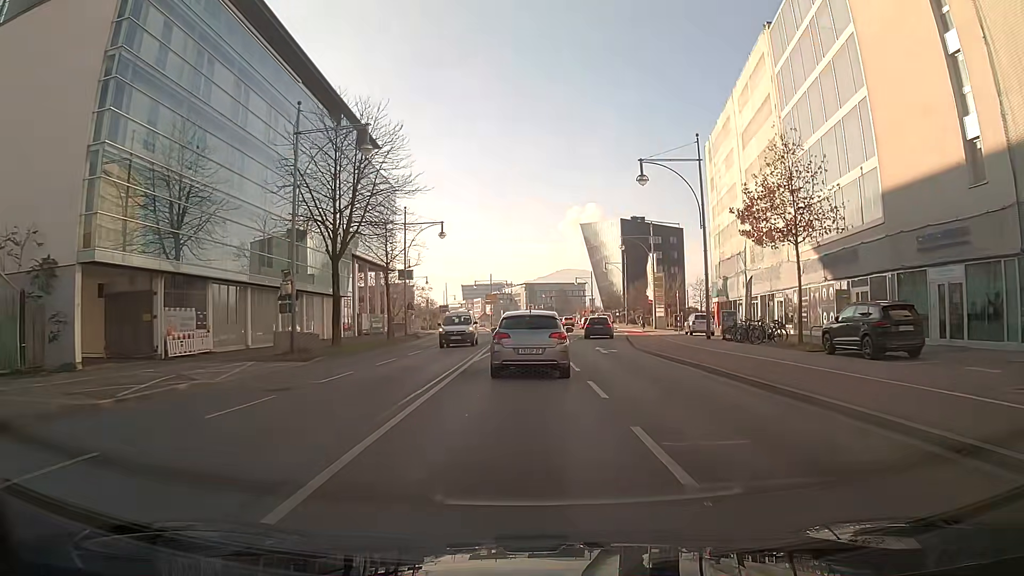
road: primary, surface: asphalt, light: Day
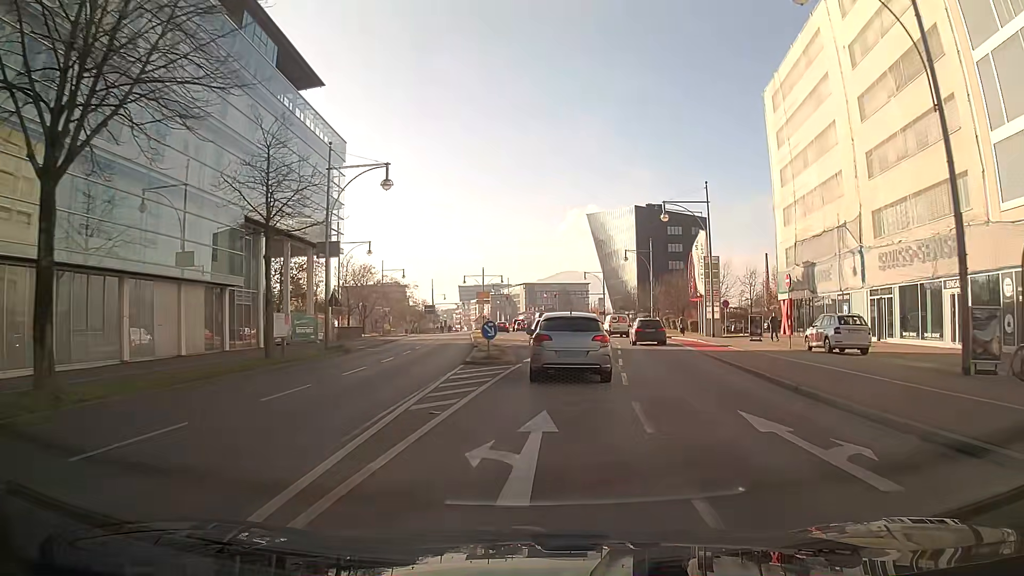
(+0.2, +21.5) m; +2°
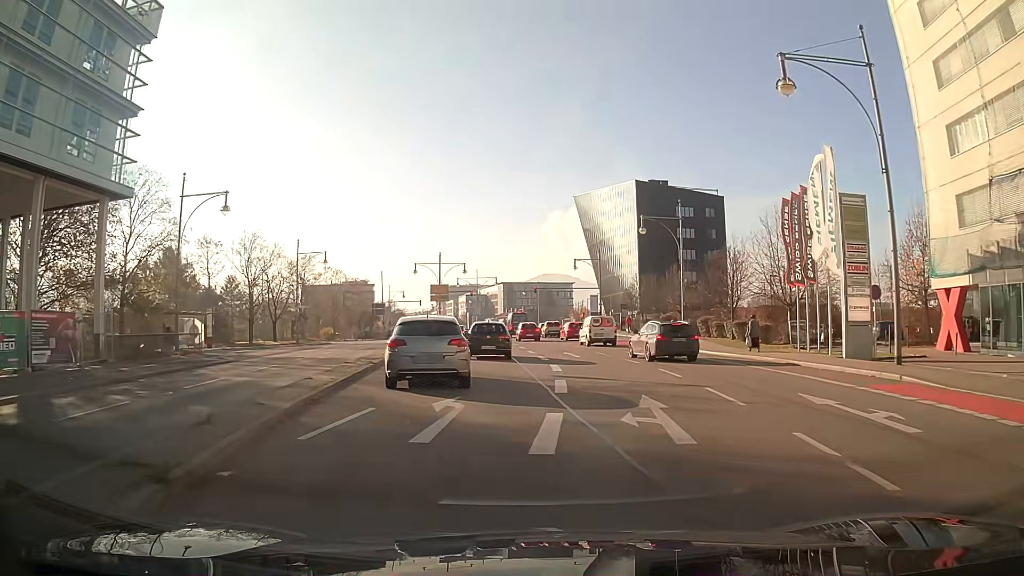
(+0.2, +27.3) m; -1°
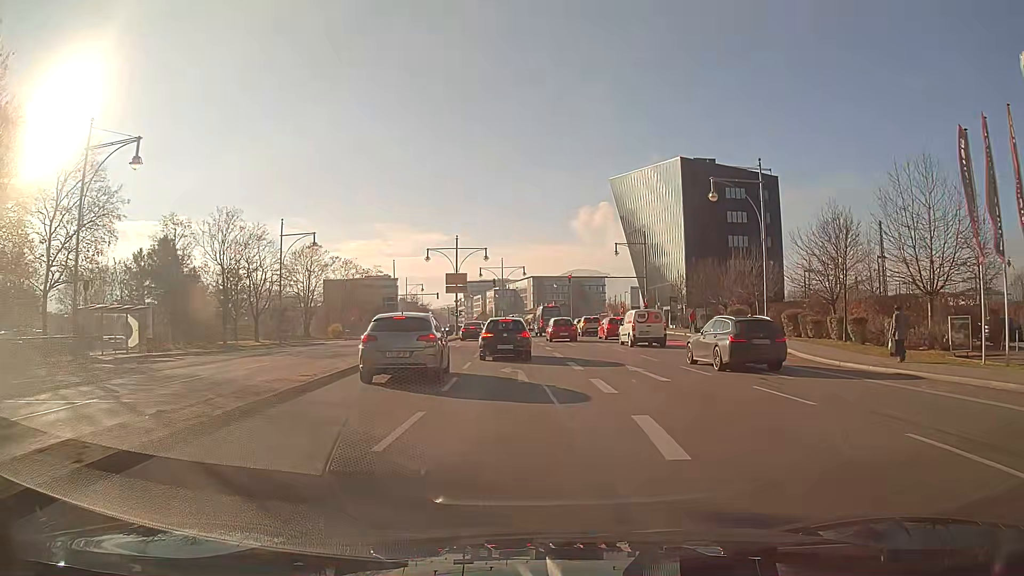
(-0.2, +12.6) m; -2°
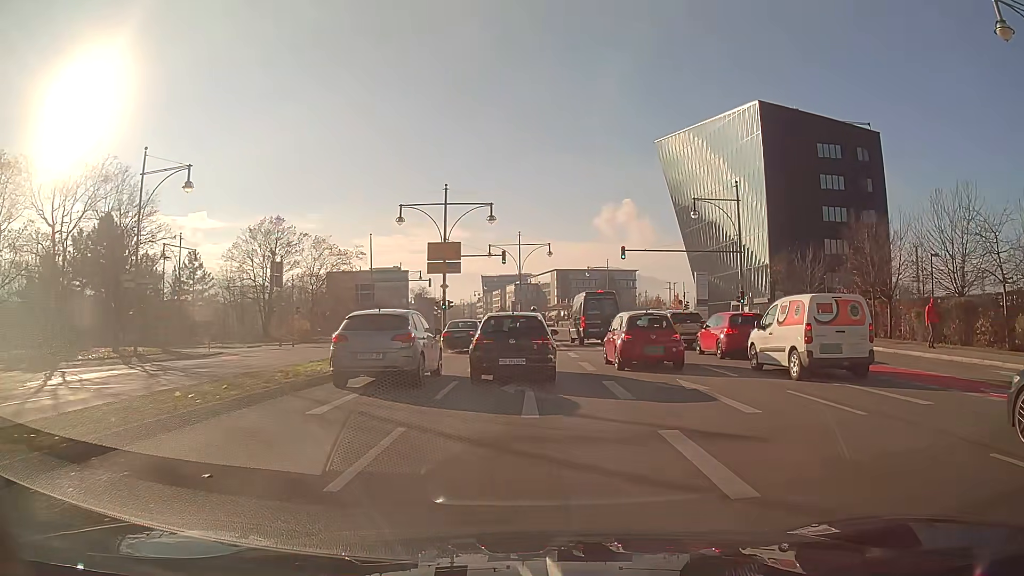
(-0.5, +25.4) m; -2°
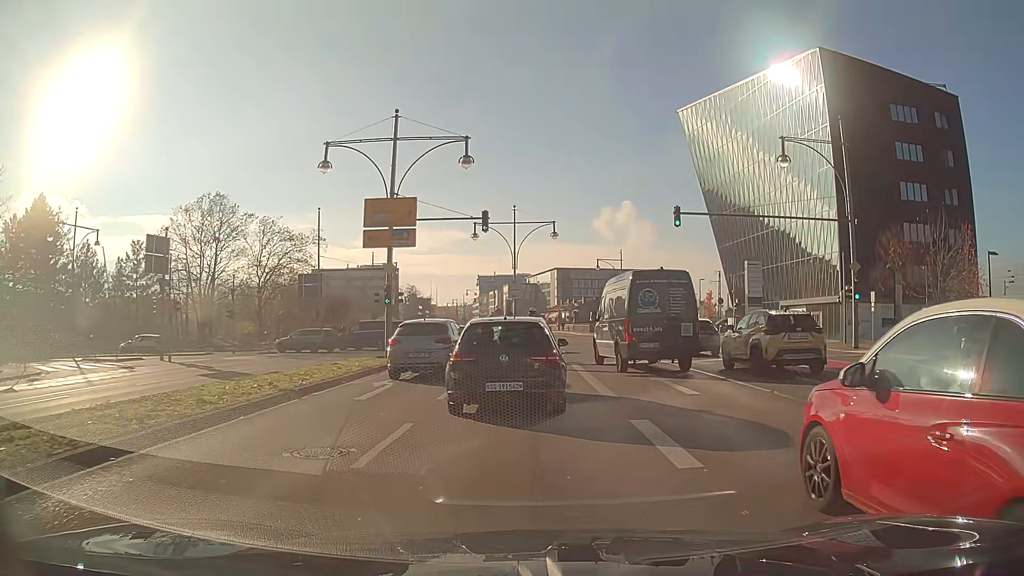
(0.0, +16.9) m; 0°
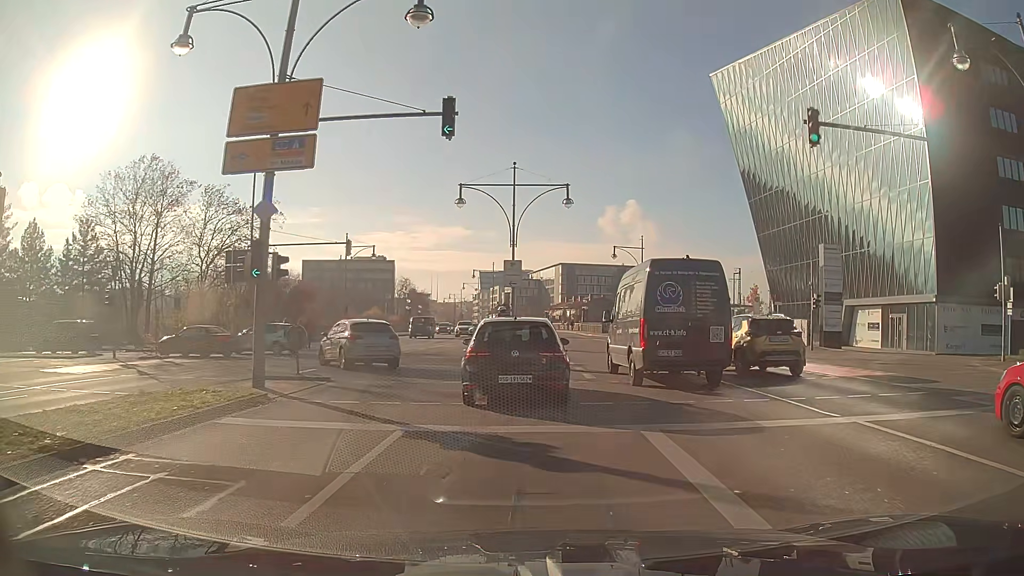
(-0.1, +13.8) m; 0°
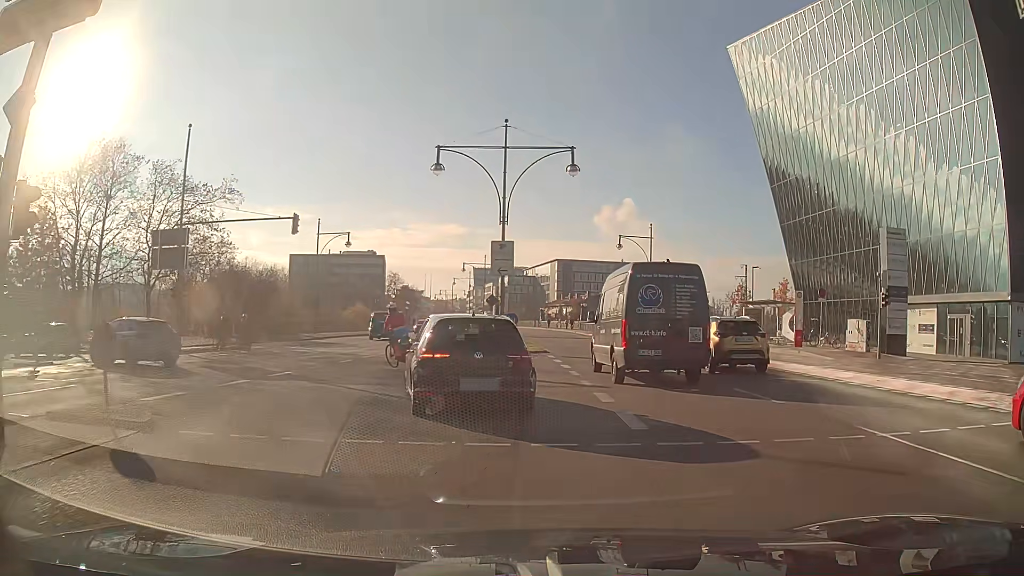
(0.0, +8.1) m; +1°
(0, +10) (-5, +19) (-14, +23) (-24, +23) (-34, +23) (-44, +23) (-54, +22) (-63, +21) (-73, +19) (-83, +19) m
